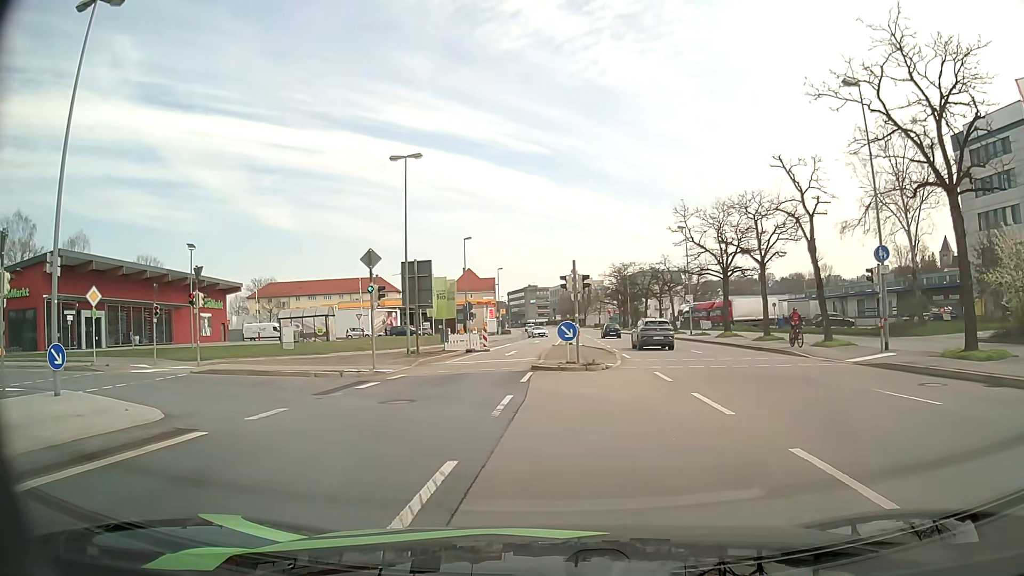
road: primary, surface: asphalt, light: Day
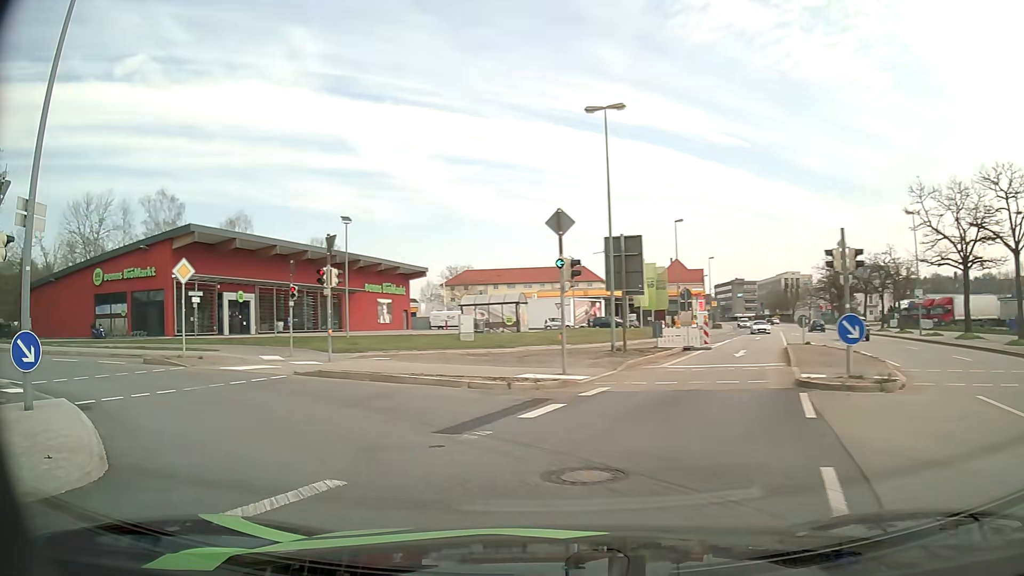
(-0.8, +7.0) m; -17°
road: primary_link
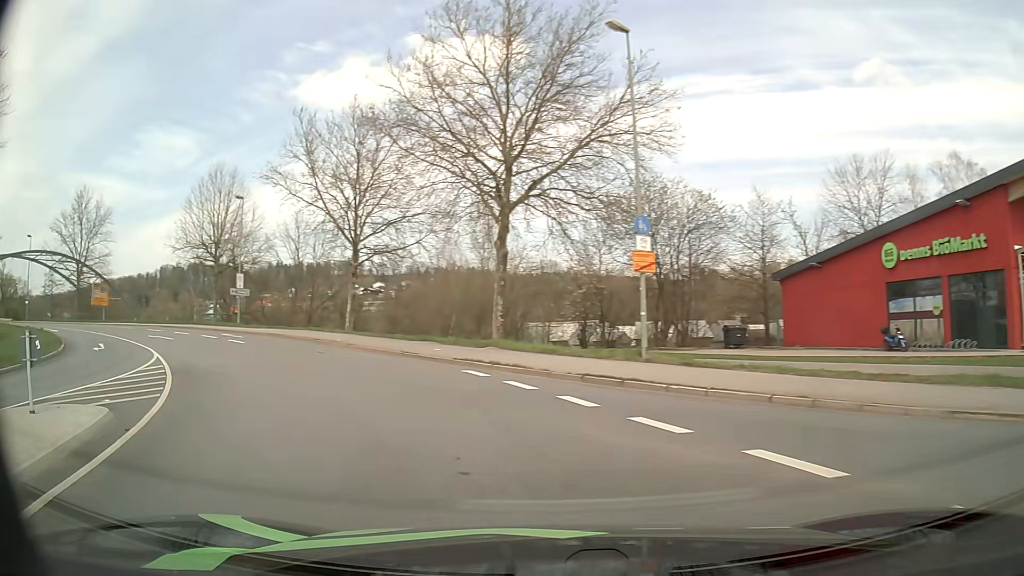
(-10.2, +15.4) m; -66°
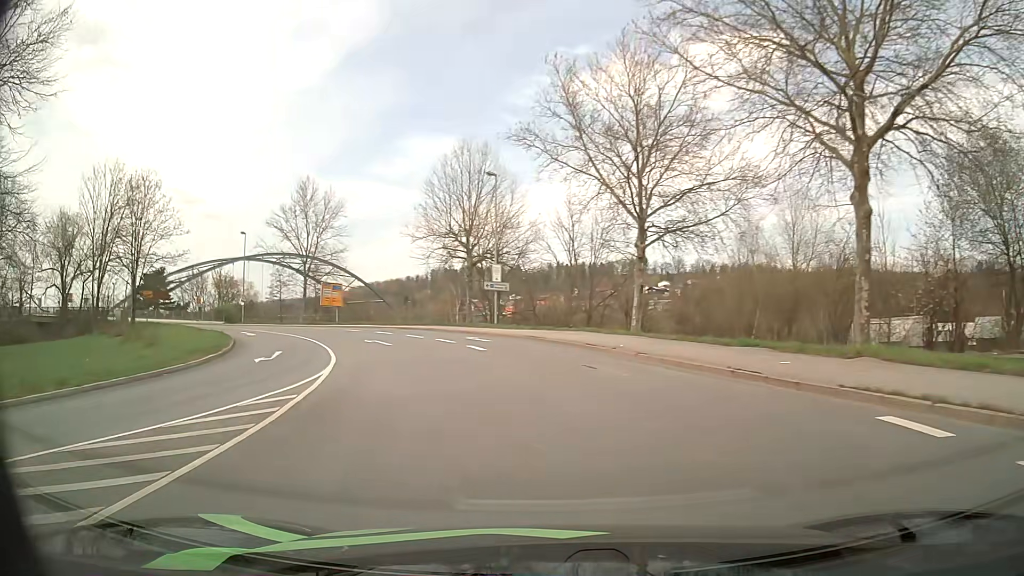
(-2.4, +9.6) m; -25°
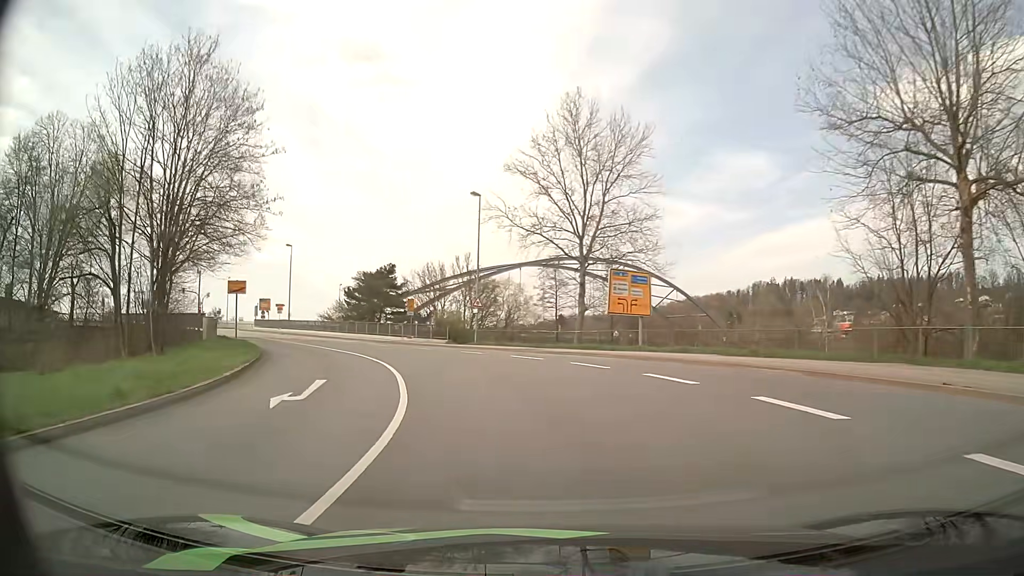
(-8.8, +31.3) m; -28°
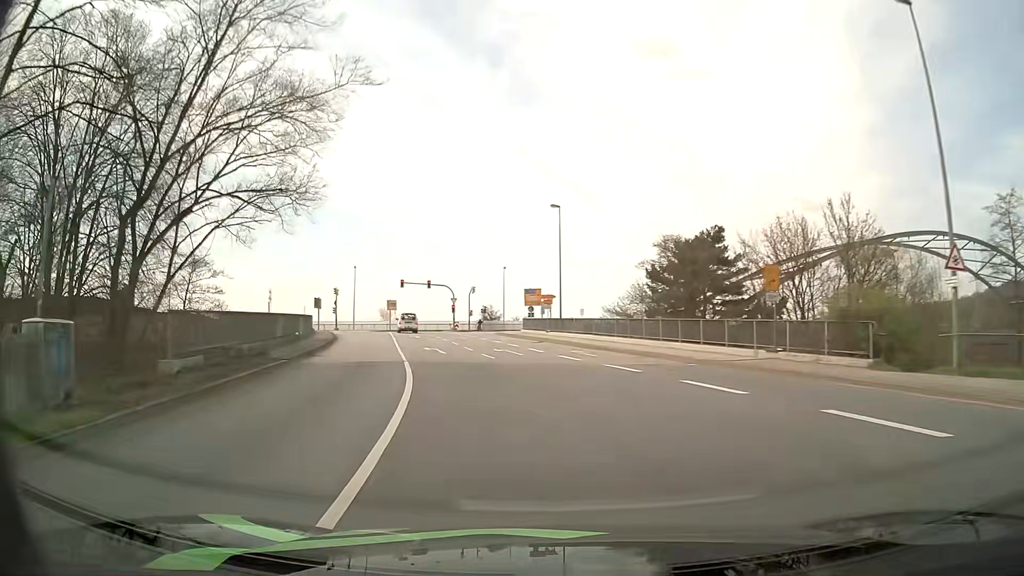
(-6.2, +27.9) m; -26°
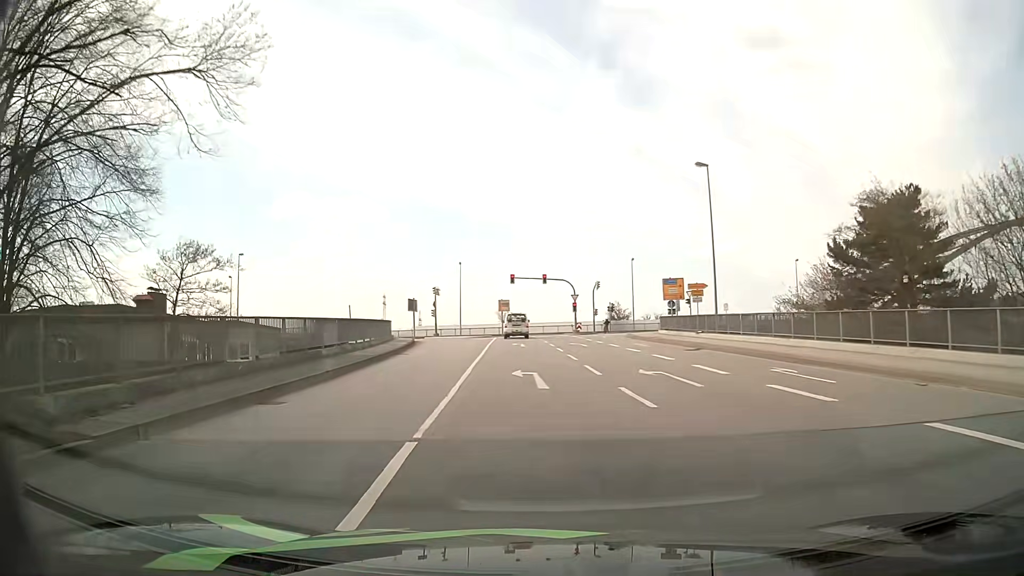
(-1.4, +13.3) m; -11°
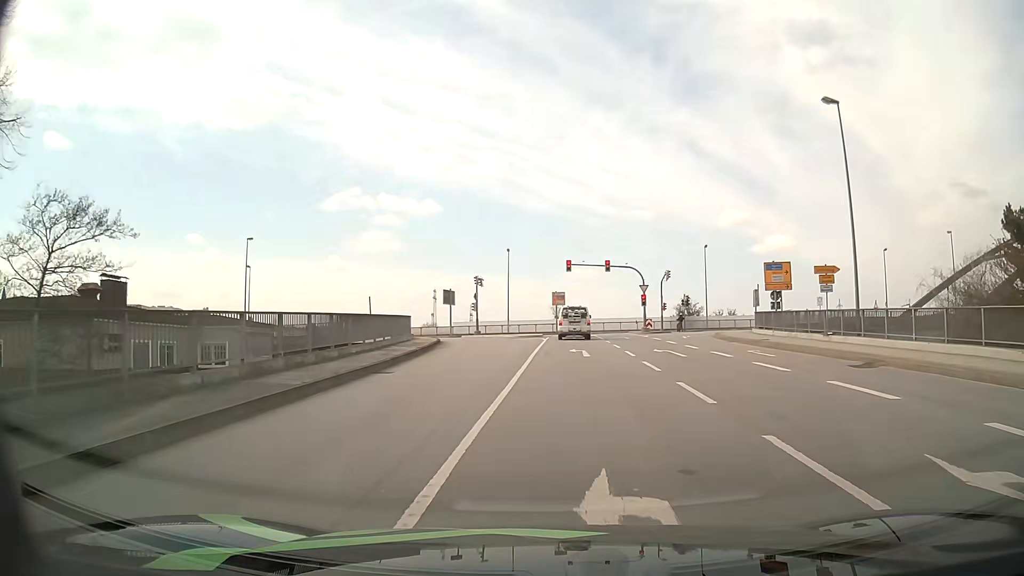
(-0.7, +11.9) m; -5°
(0, +10) (+1, +20) (+1, +30) (+1, +40) (+2, +50) (+1, +60) (-3, +69) (-12, +74) (-21, +76) (-31, +78) m
